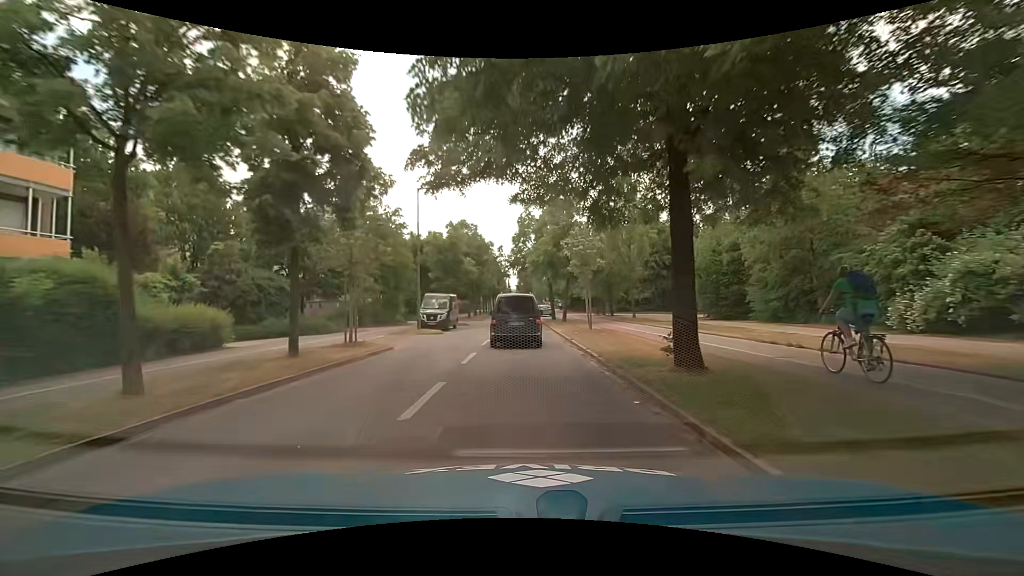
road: secondary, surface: asphalt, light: Day
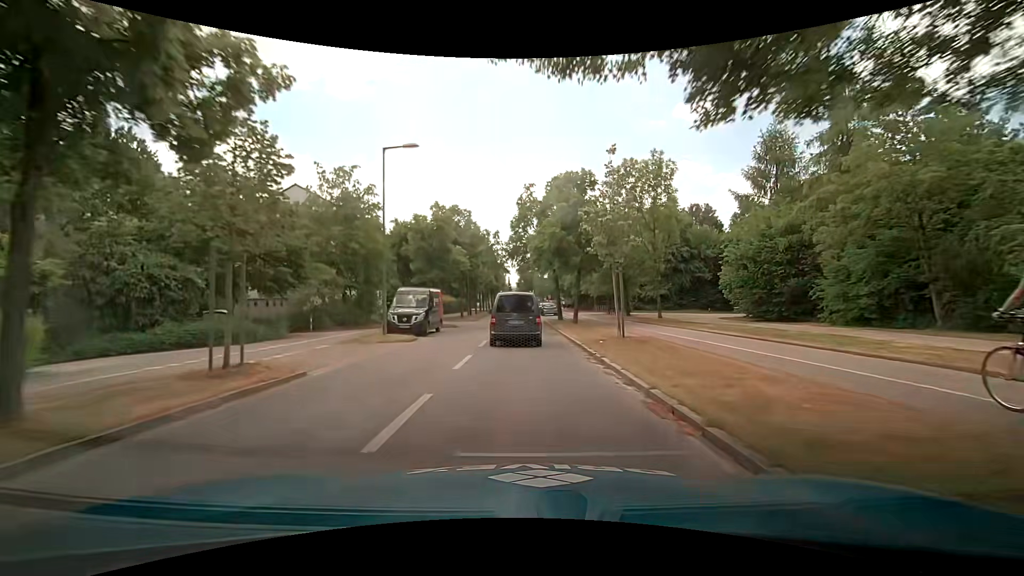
(+0.1, +7.3) m; 0°
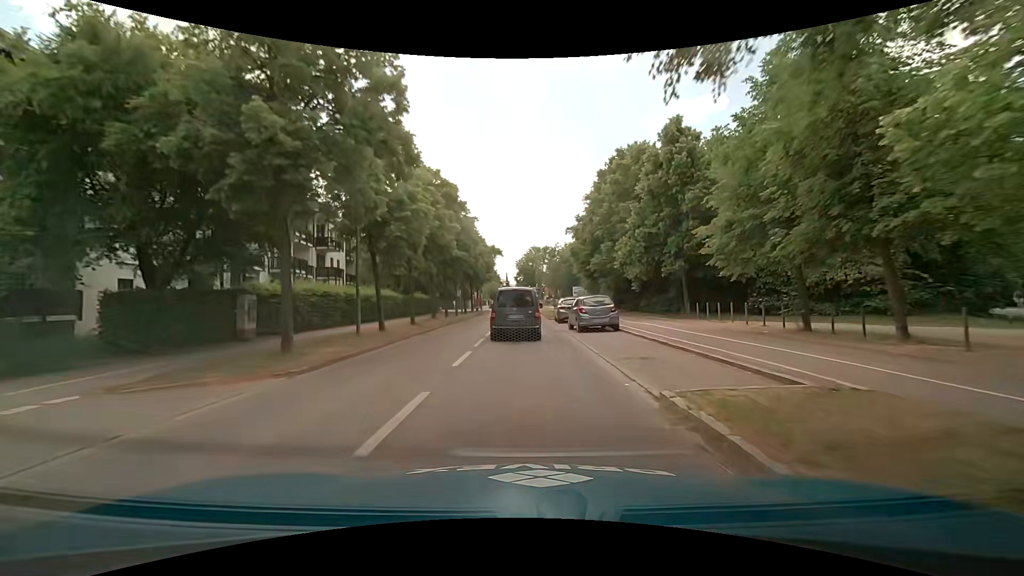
(+0.1, +36.4) m; +1°
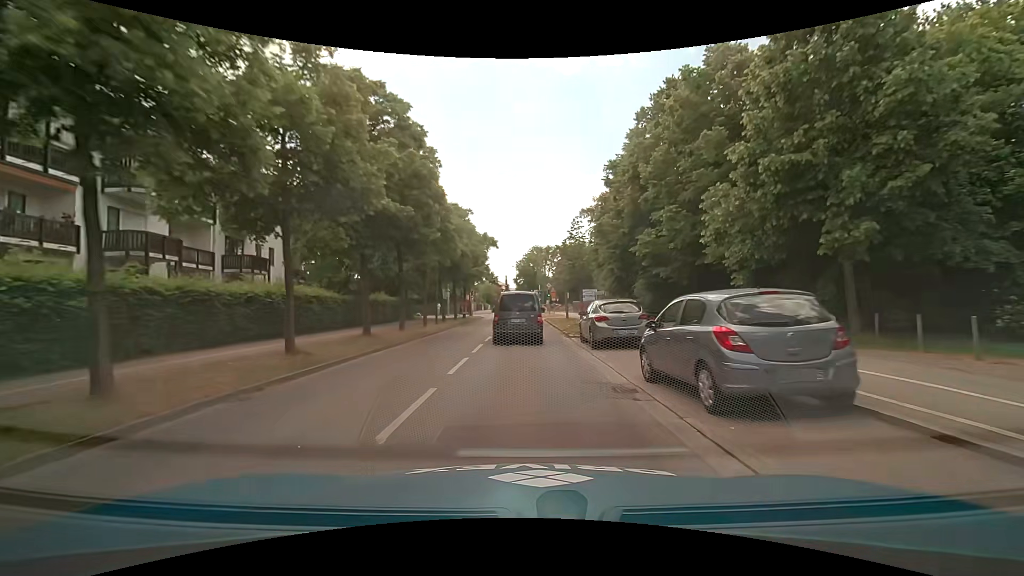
(-0.1, +14.4) m; -1°
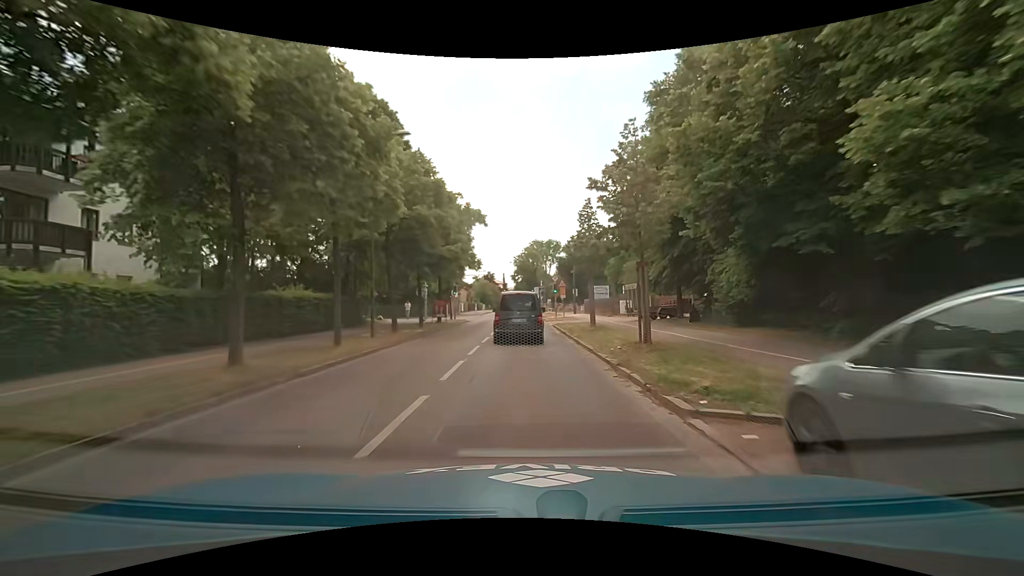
(+0.1, +14.2) m; 0°
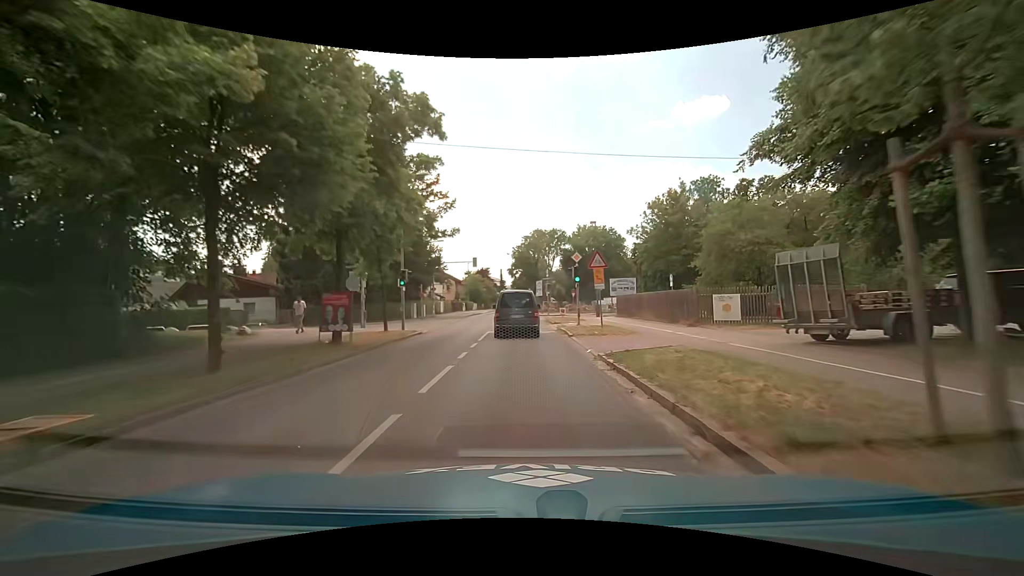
(+0.1, +19.3) m; 0°
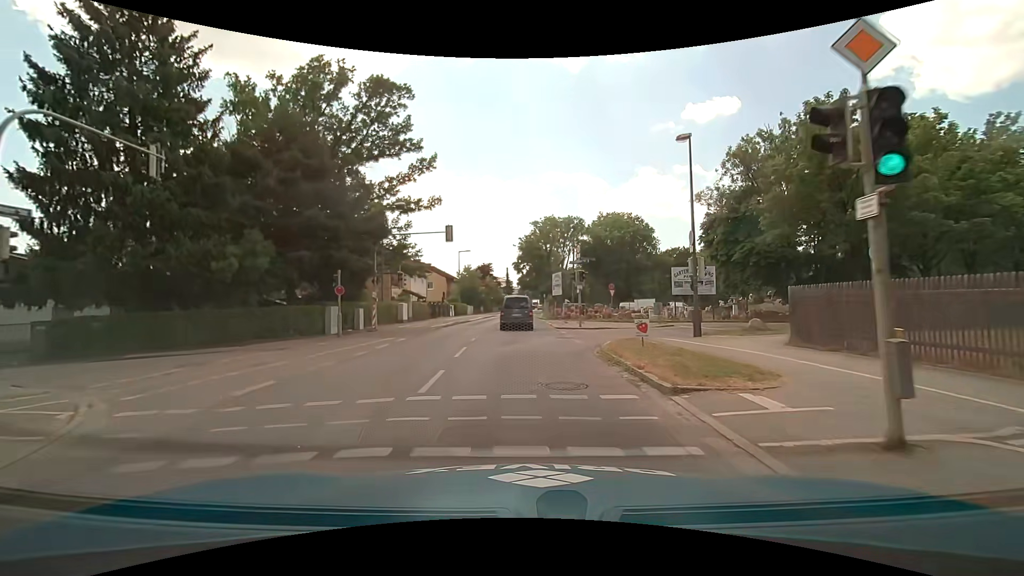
(0.0, +22.0) m; 0°
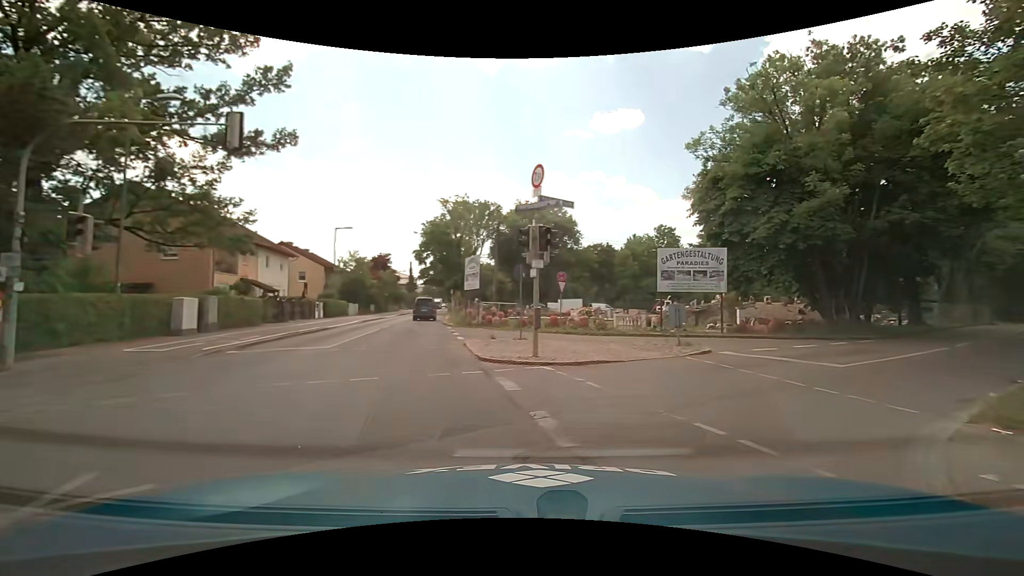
(0.0, +15.6) m; +9°
(+4, +9) (+11, +16) (+19, +22) (+27, +28) (+34, +35) (+42, +41) (+50, +48) (+57, +54) (+65, +61) (+72, +68) m
